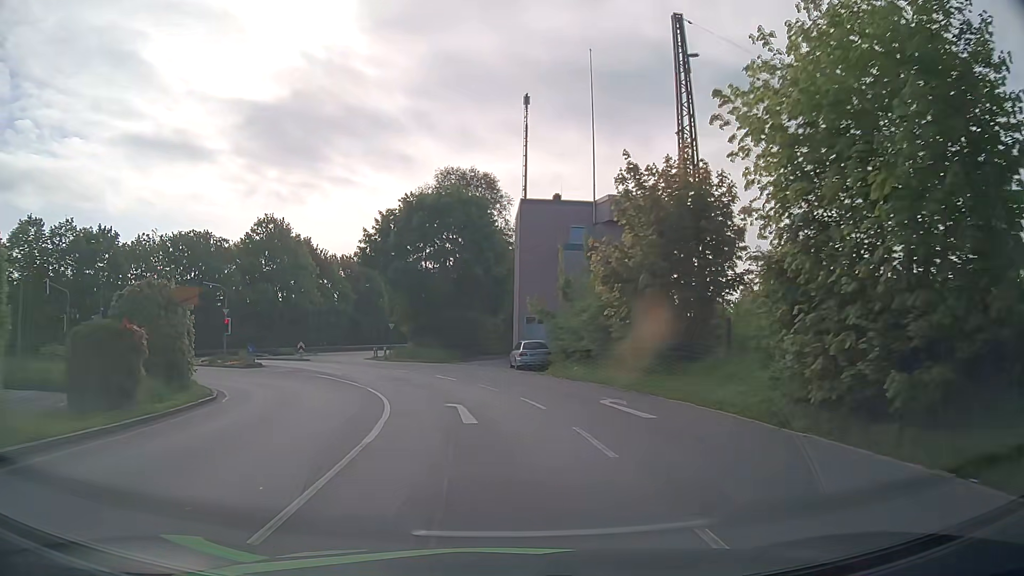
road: tertiary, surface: asphalt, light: Day
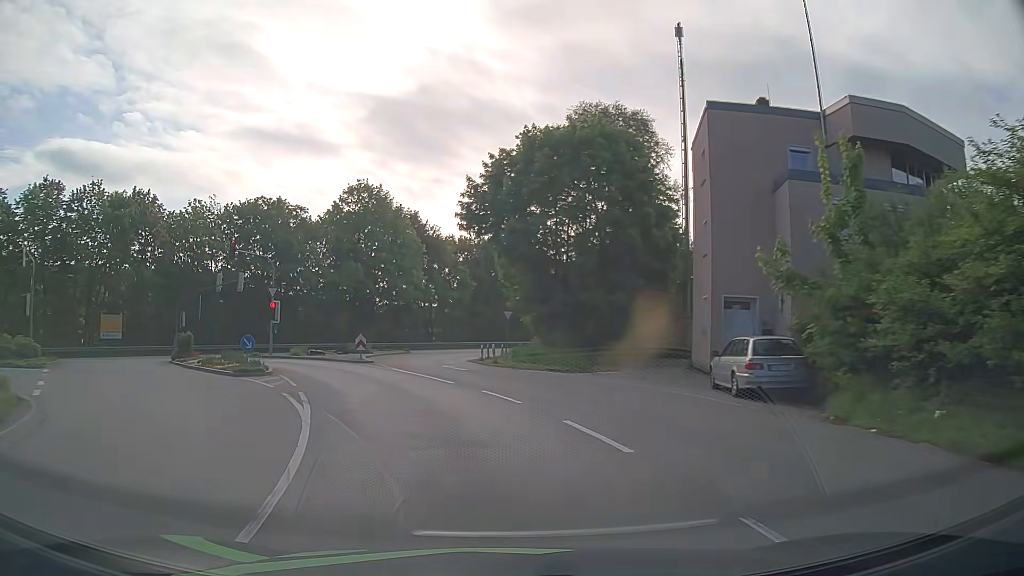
(-1.3, +17.2) m; -11°
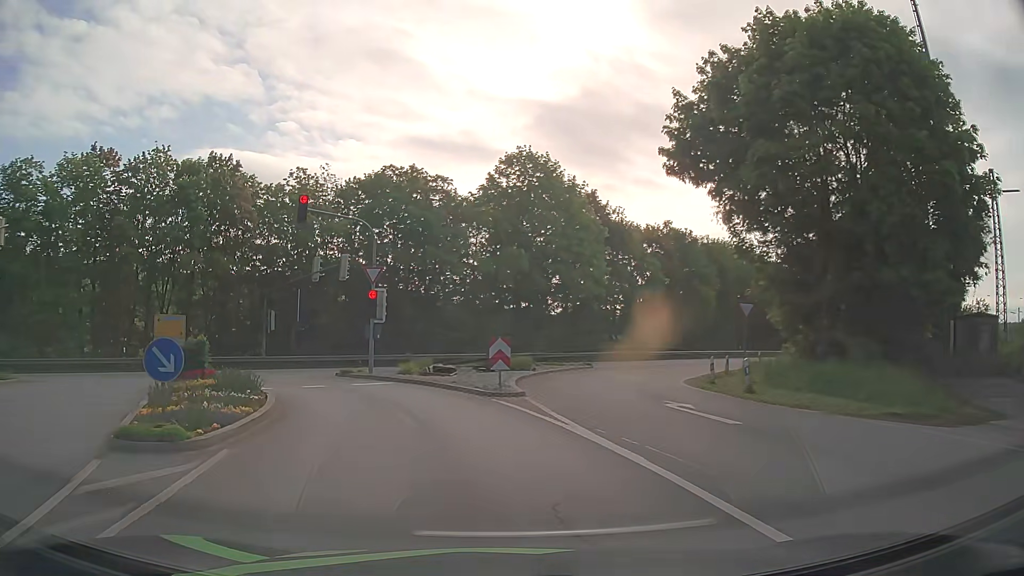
(-1.9, +15.5) m; -14°
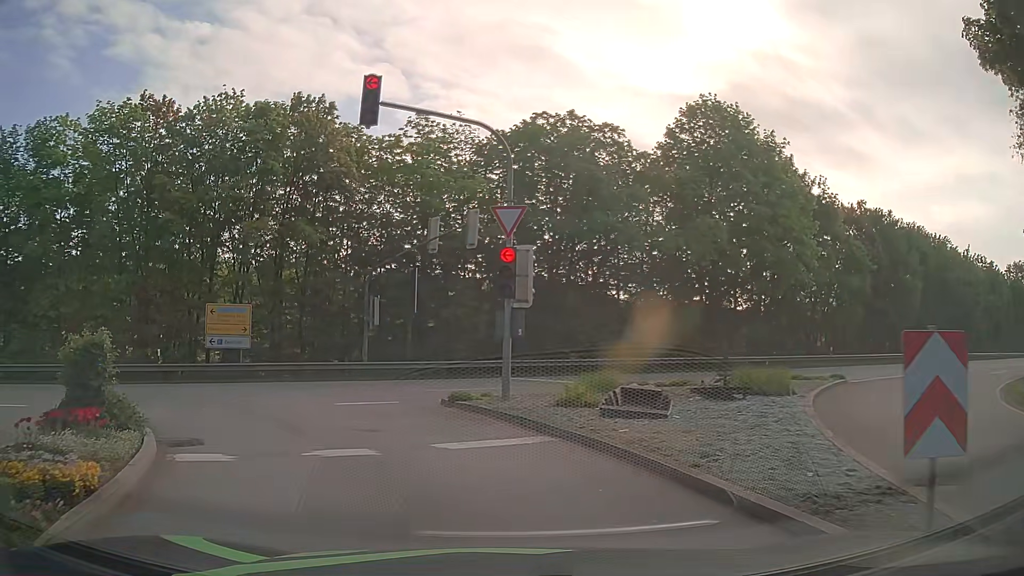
(-1.5, +11.9) m; -14°
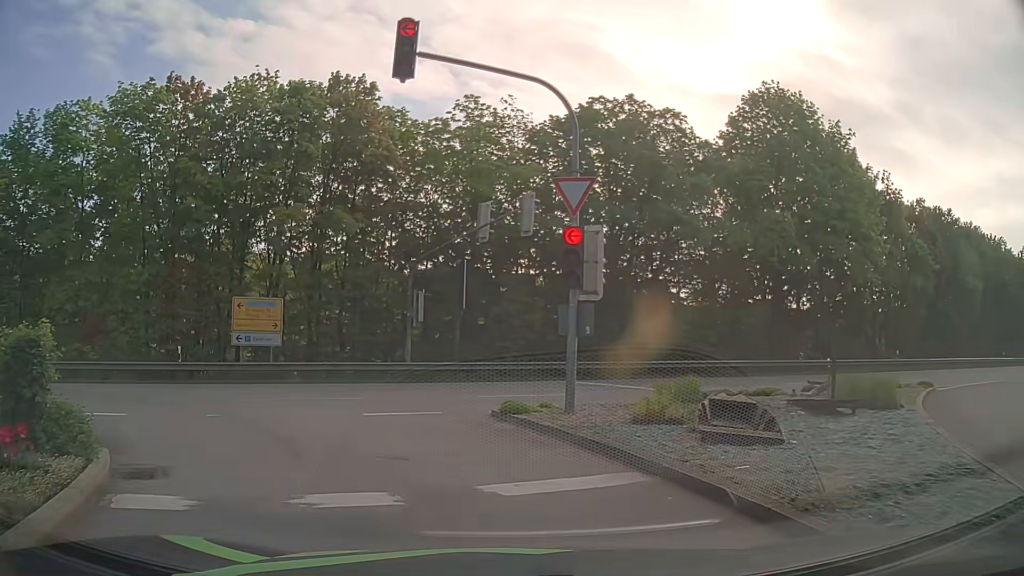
(-0.1, +2.4) m; -5°
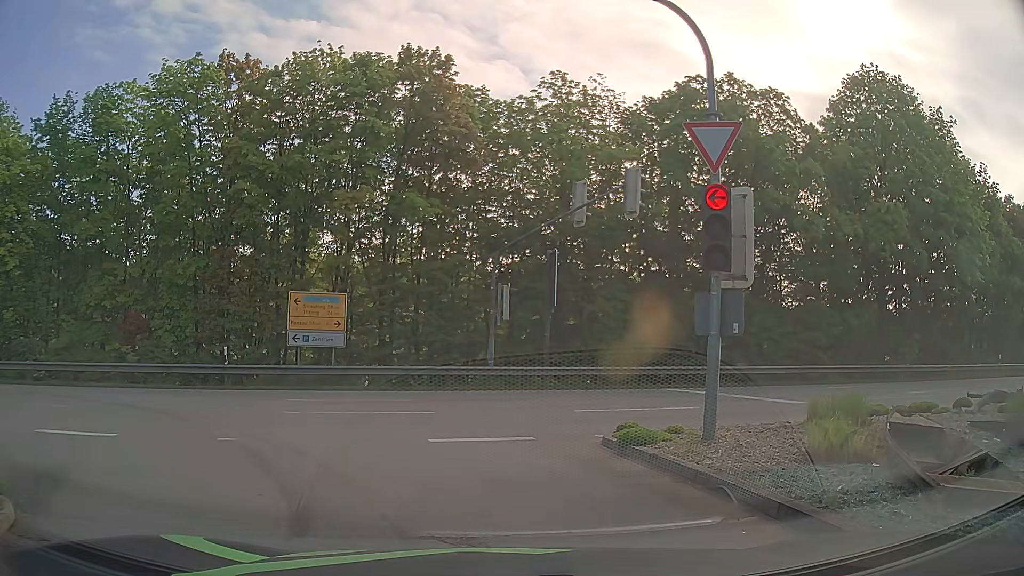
(-0.2, +3.1) m; -8°
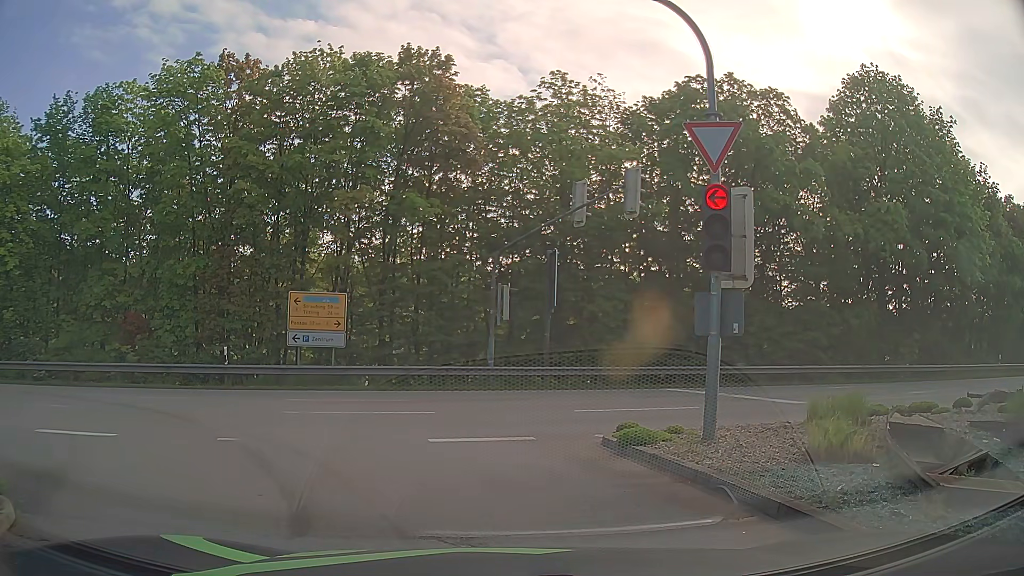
(0.0, 0.0) m; 0°
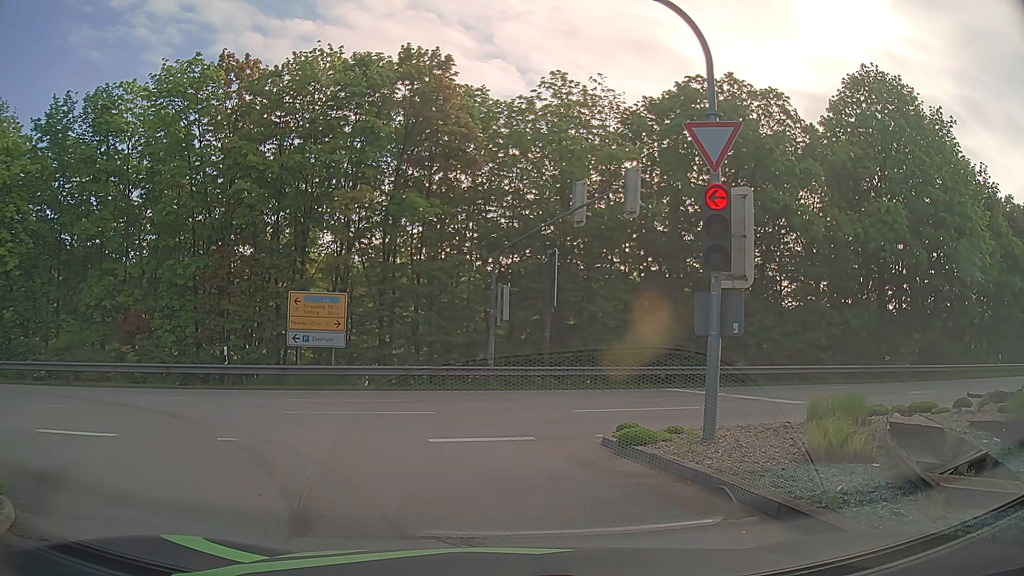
(0.0, 0.0) m; 0°
(-3, +9) (-11, +15) (-21, +17) (-30, +16) (-40, +14) (-50, +13) (-60, +11) (-70, +9) (-80, +7) (-90, +6) m
